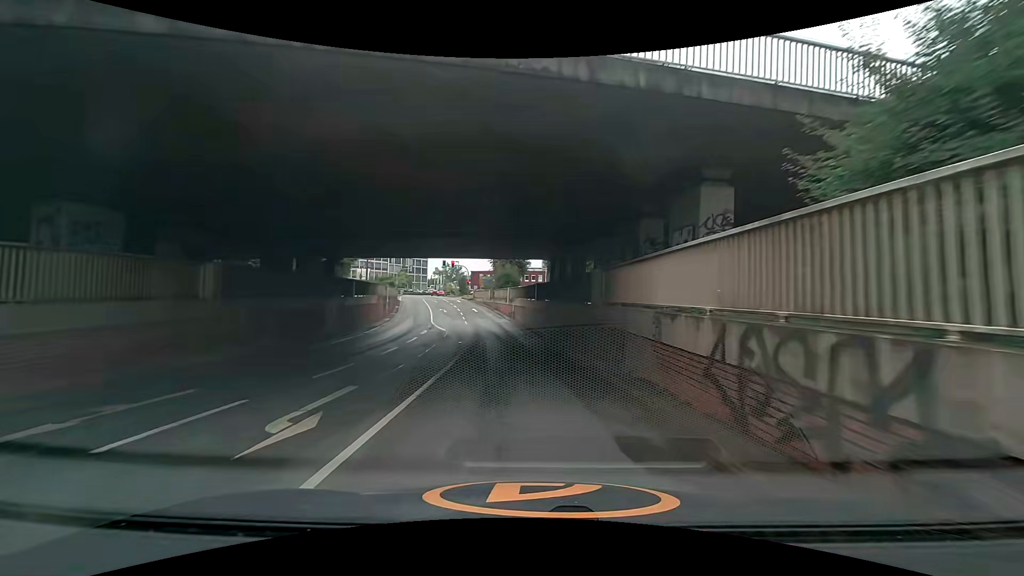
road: unclassified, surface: asphalt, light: Day
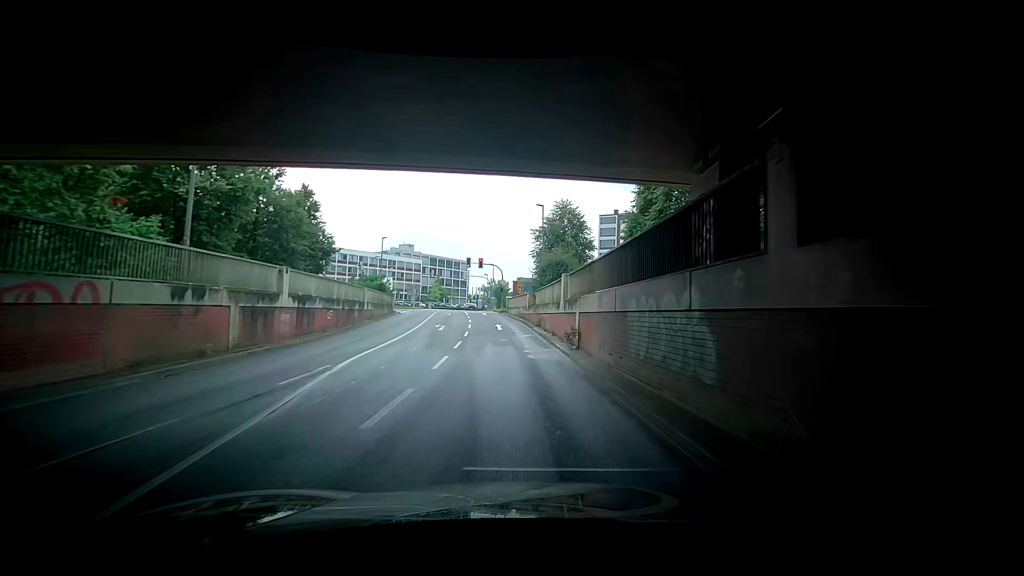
(-1.1, +26.3) m; -8°
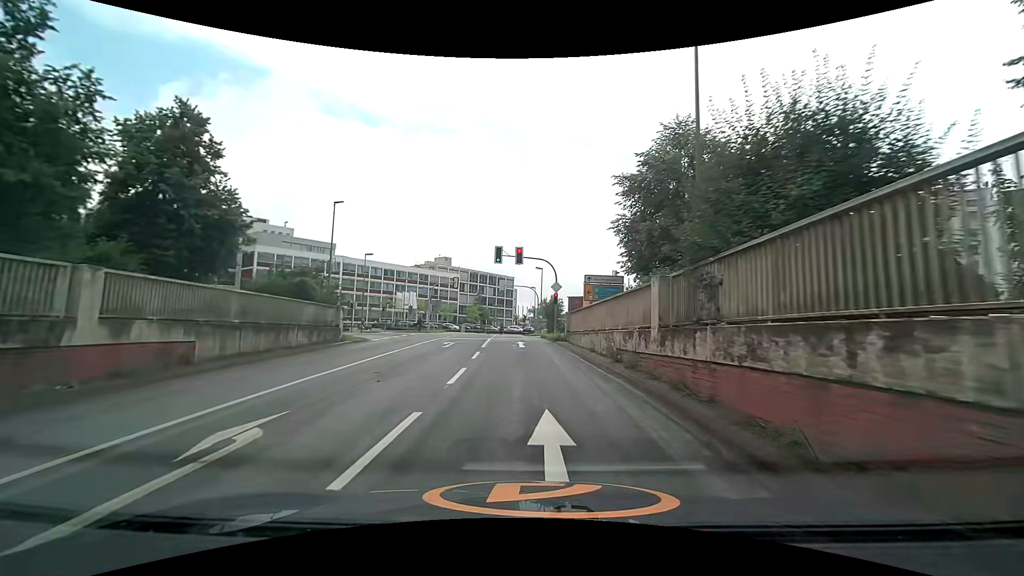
(-0.9, +25.4) m; -4°
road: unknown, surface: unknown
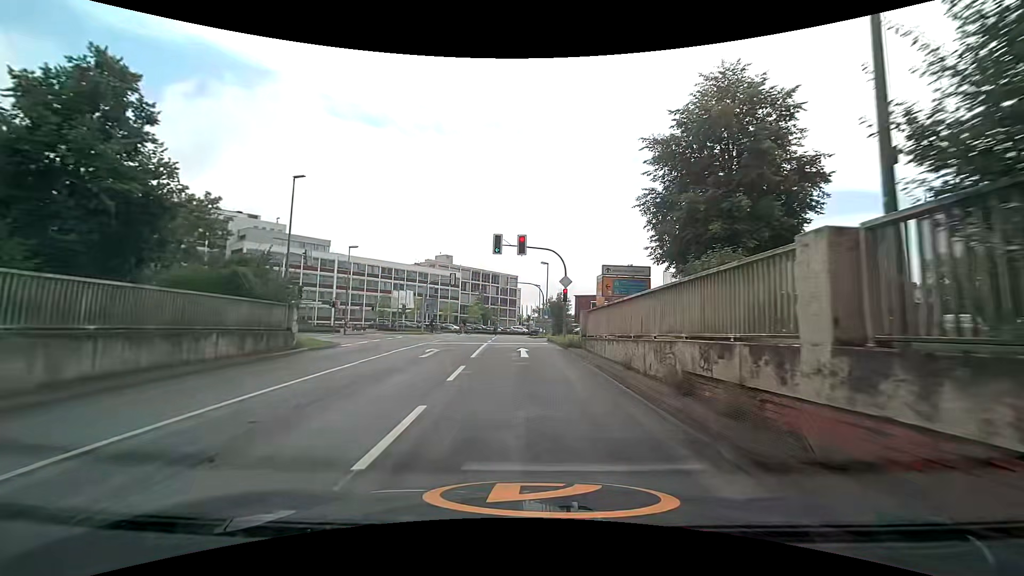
(-0.1, +5.4) m; -1°
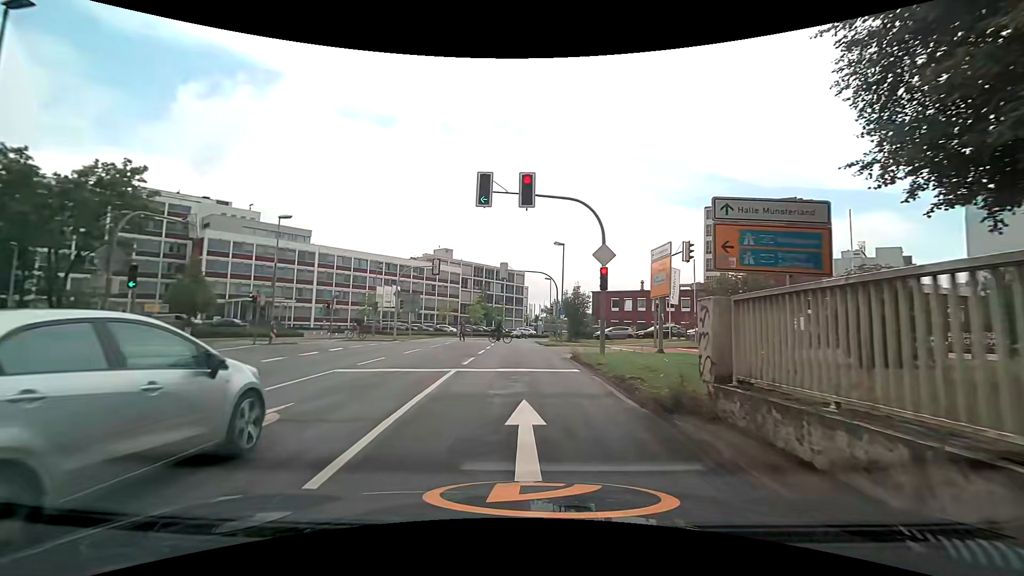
(0.0, +13.2) m; 0°
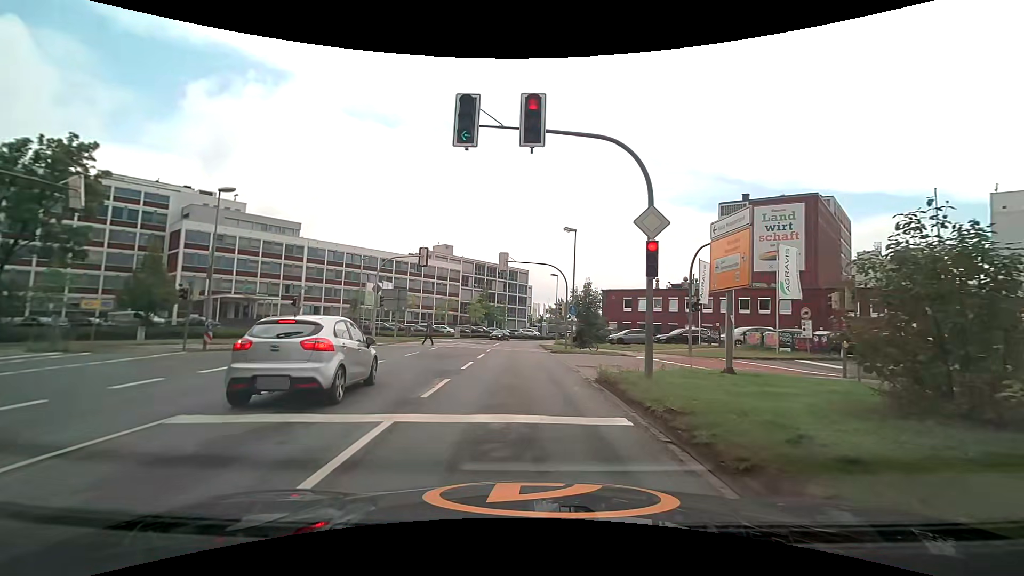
(0.0, +6.0) m; +1°
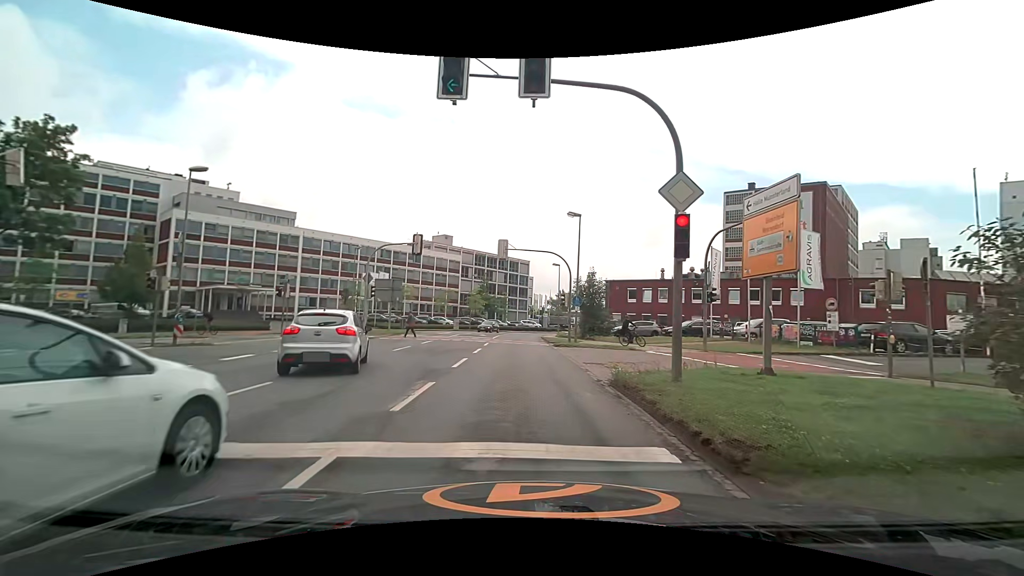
(0.0, +1.9) m; -2°
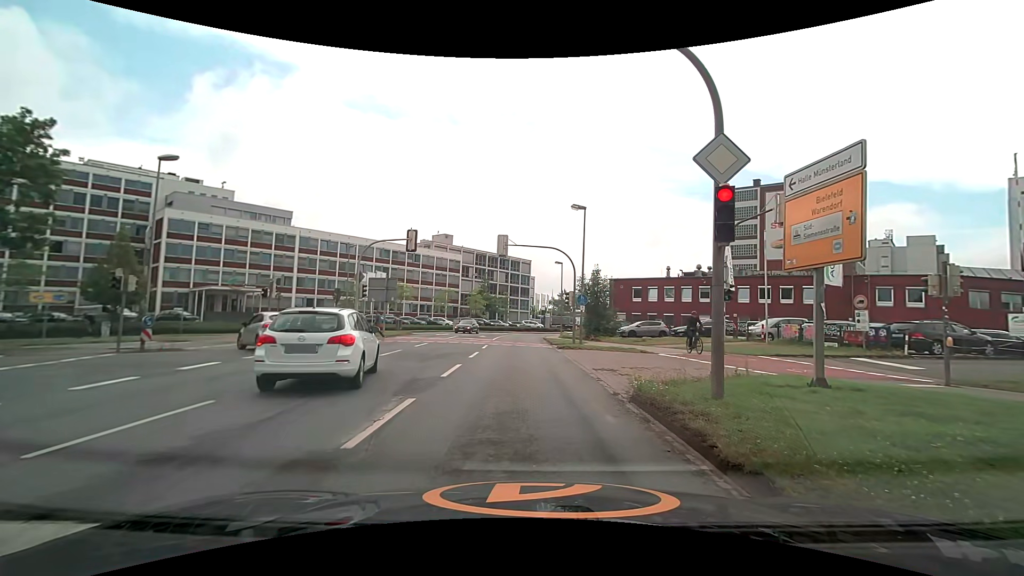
(0.0, +1.6) m; +2°
